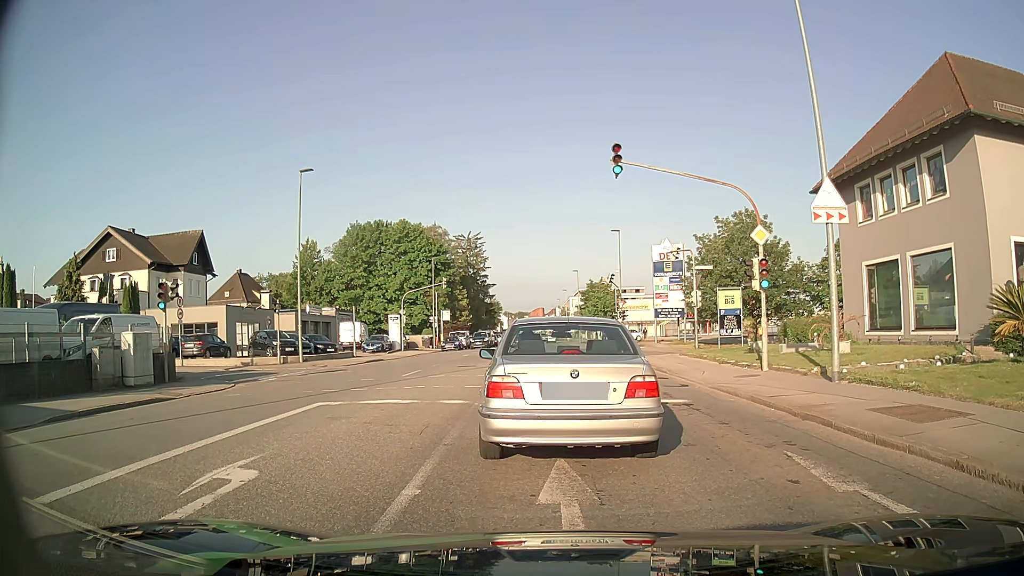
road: tertiary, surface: asphalt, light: Day
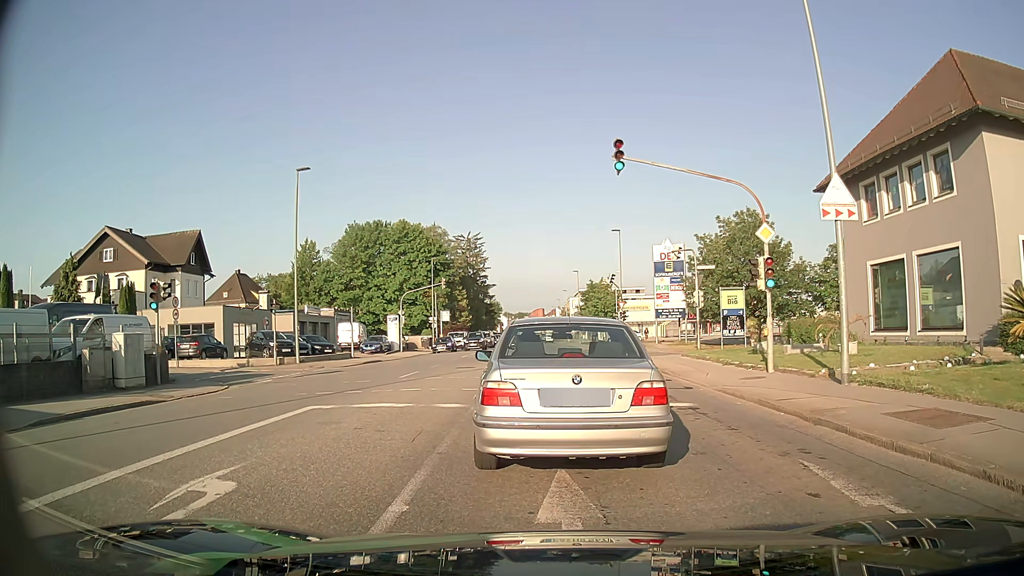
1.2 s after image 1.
(0.0, +0.5) m; 0°
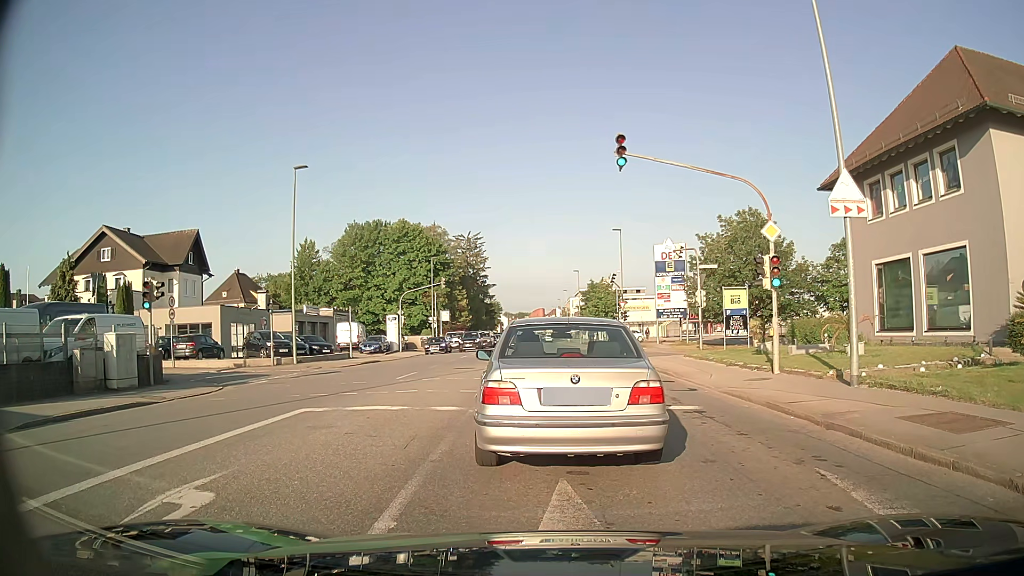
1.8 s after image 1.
(0.0, +0.5) m; 0°
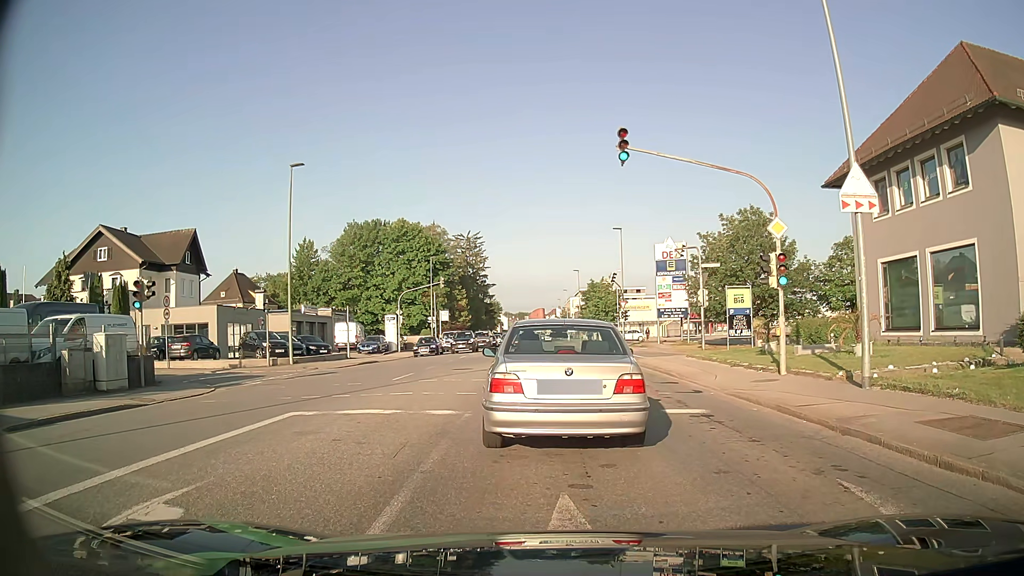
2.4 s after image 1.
(0.0, +0.5) m; 0°
